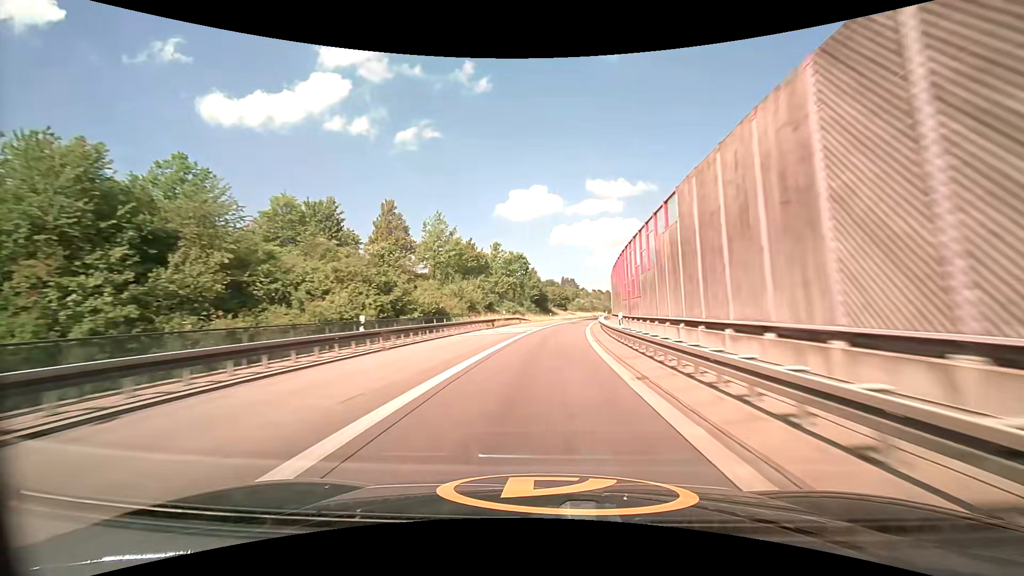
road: motorway_link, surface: asphalt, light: Day
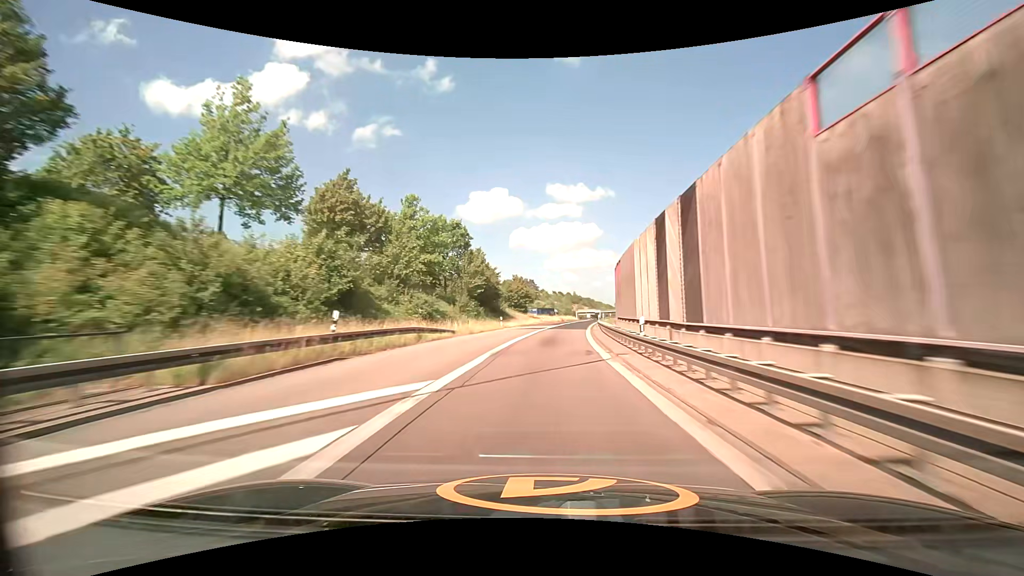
(+1.6, +33.8) m; +5°
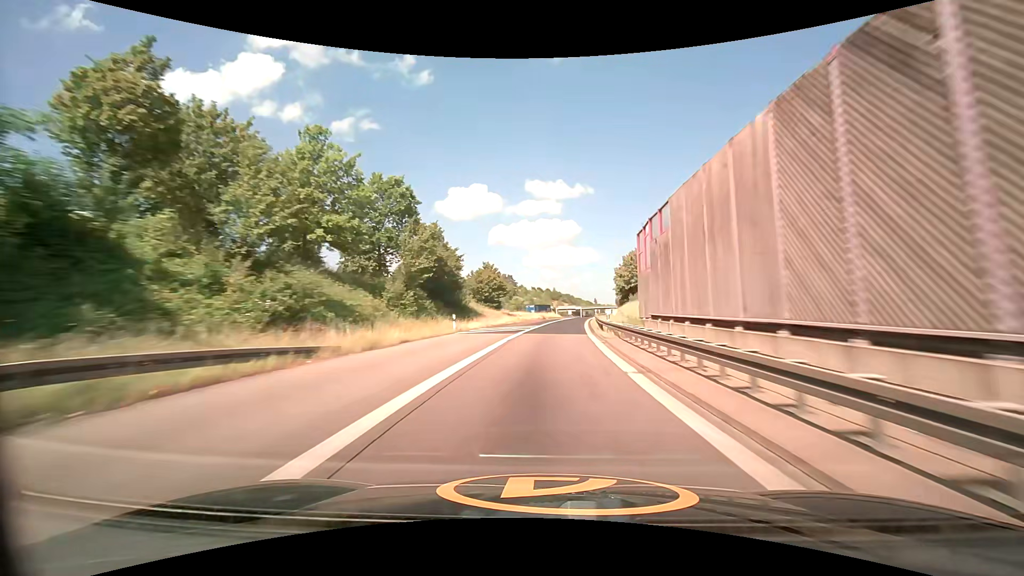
(+0.4, +16.8) m; +3°
(0, +10) (0, +20) (+1, +30) (+2, +40) (+2, +50) (+3, +60) (+5, +70) (+6, +80) (+7, +90) (+9, +100) m
